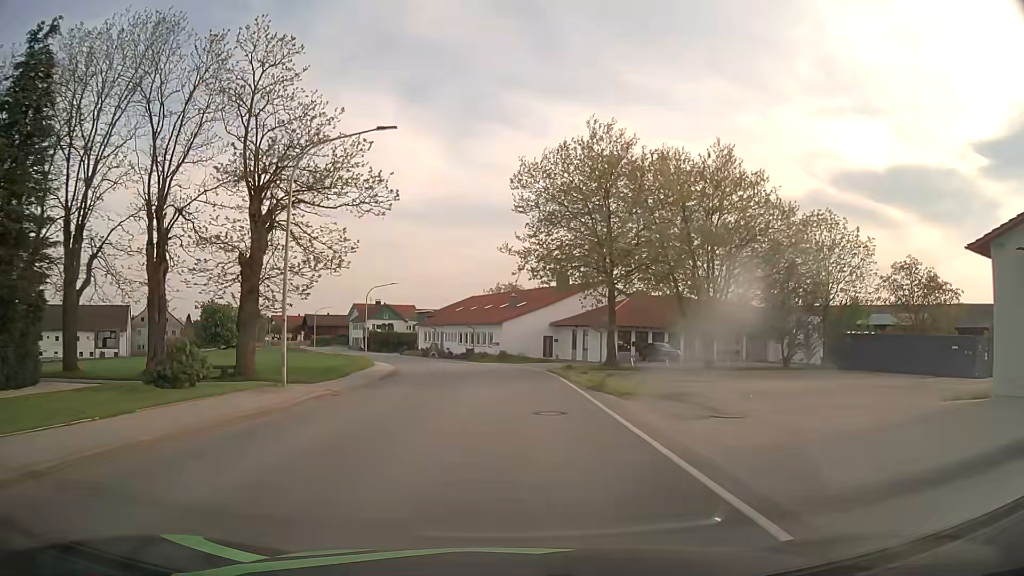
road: secondary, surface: asphalt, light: Day
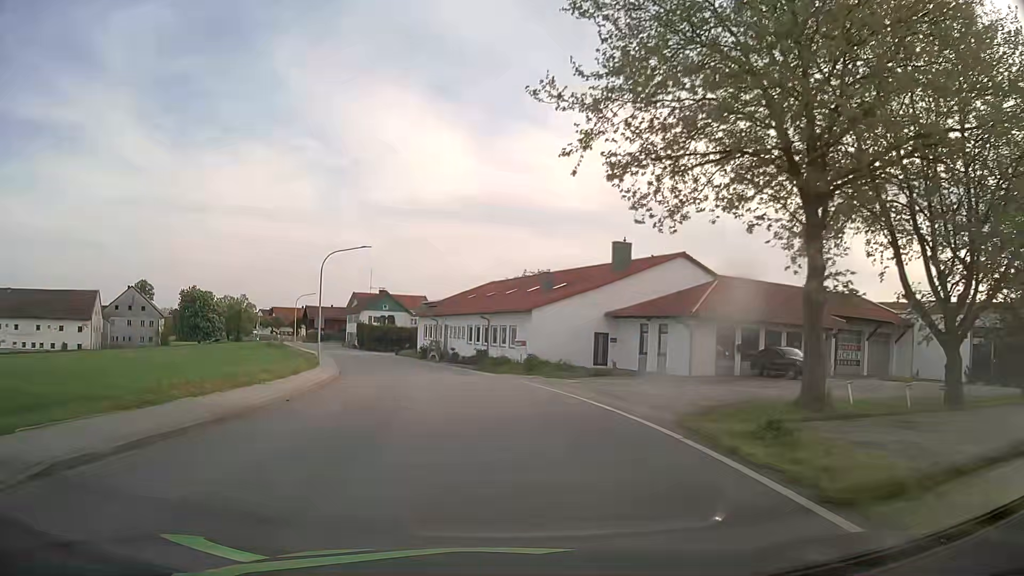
(-0.2, +23.0) m; -2°
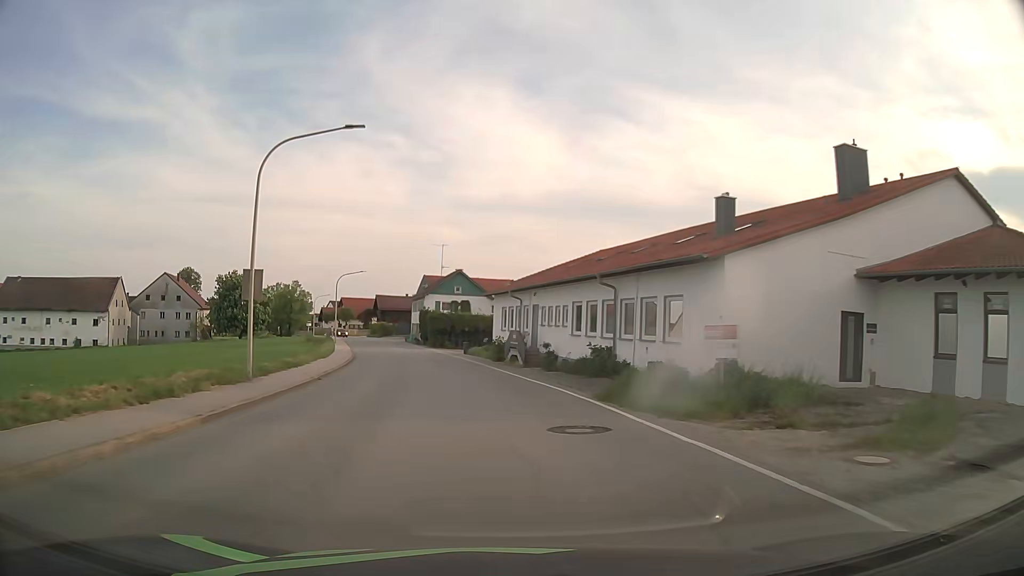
(-1.5, +23.0) m; -7°
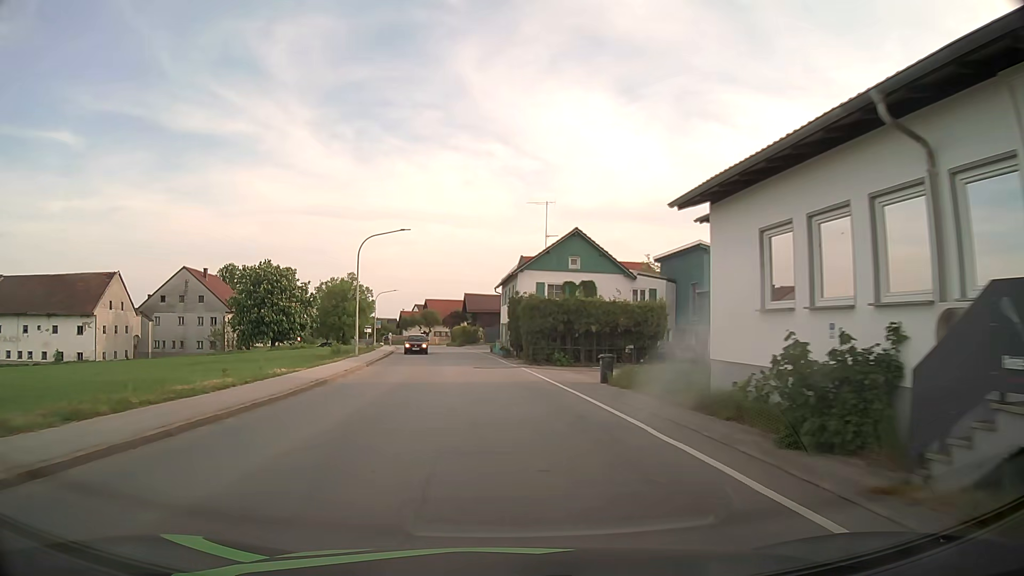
(-2.8, +30.6) m; -9°
(0, +10) (-1, +20) (-1, +30) (-2, +40) (-4, +50) (-5, +60) (-7, +70) (-8, +79) (-11, +89) (-14, +99) m
